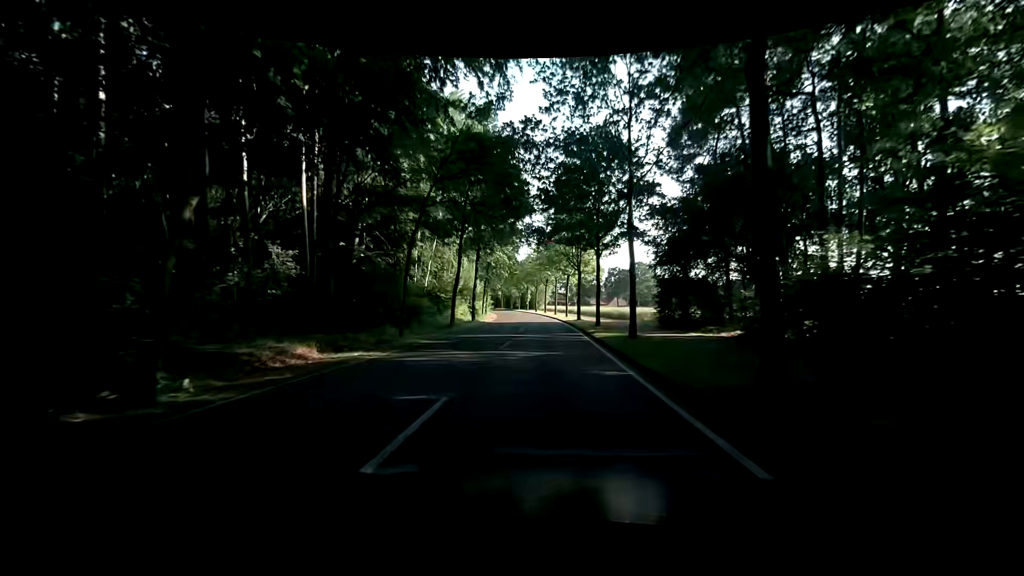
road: unclassified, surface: asphalt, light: Day
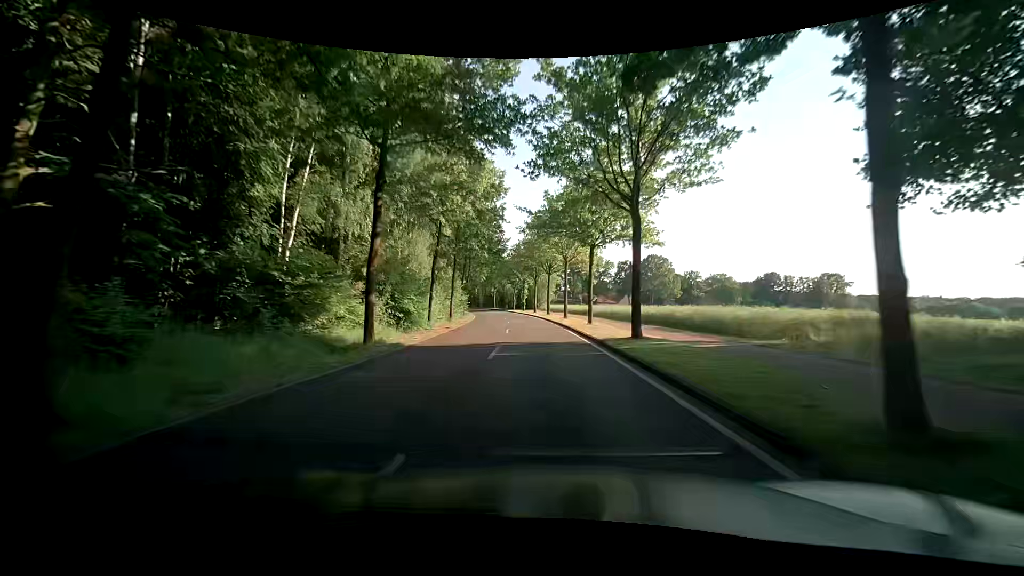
(+0.1, +26.4) m; +2°
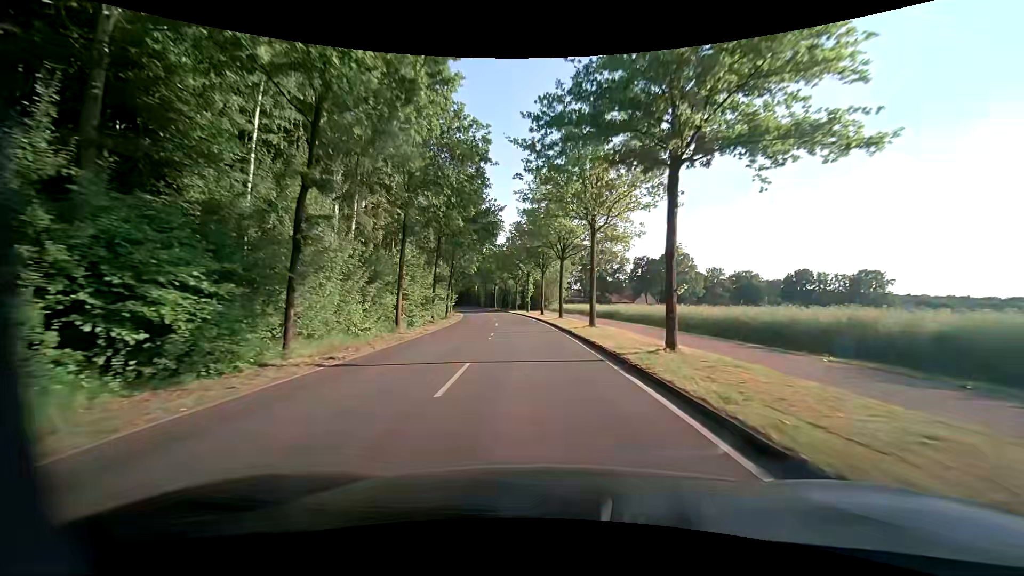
(-0.5, +16.8) m; -4°
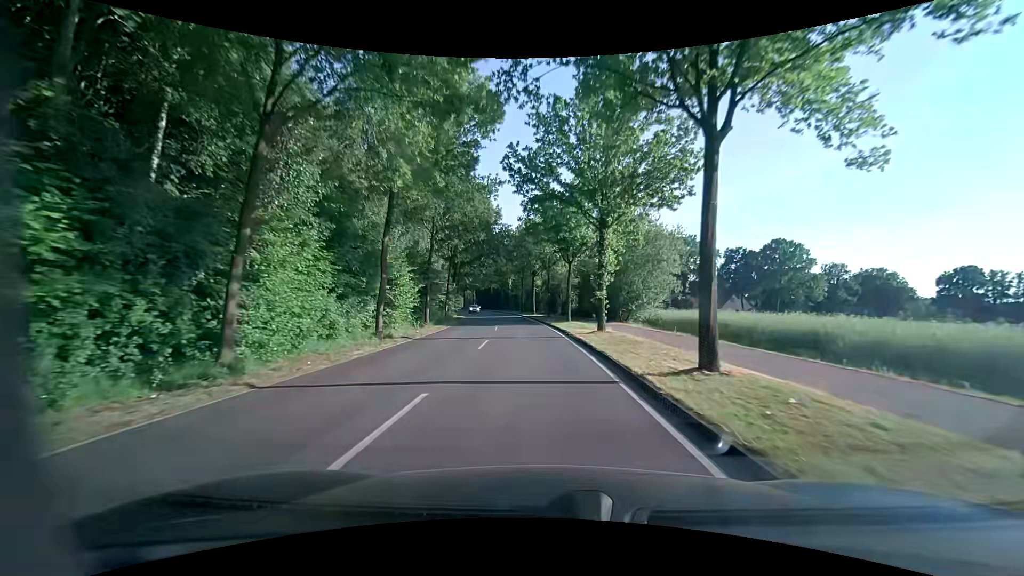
(-1.0, +39.0) m; -5°
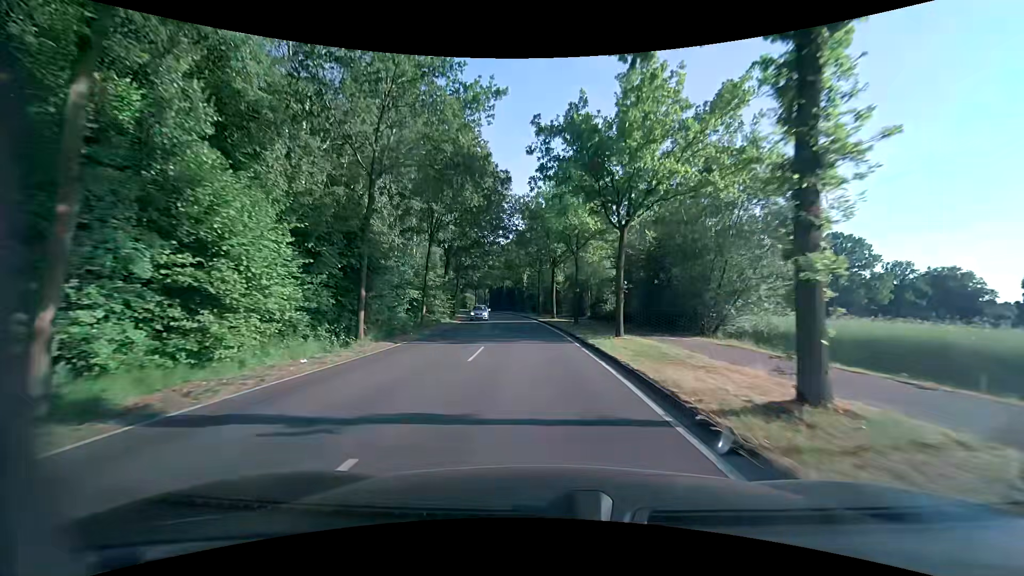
(-0.3, +15.0) m; -2°
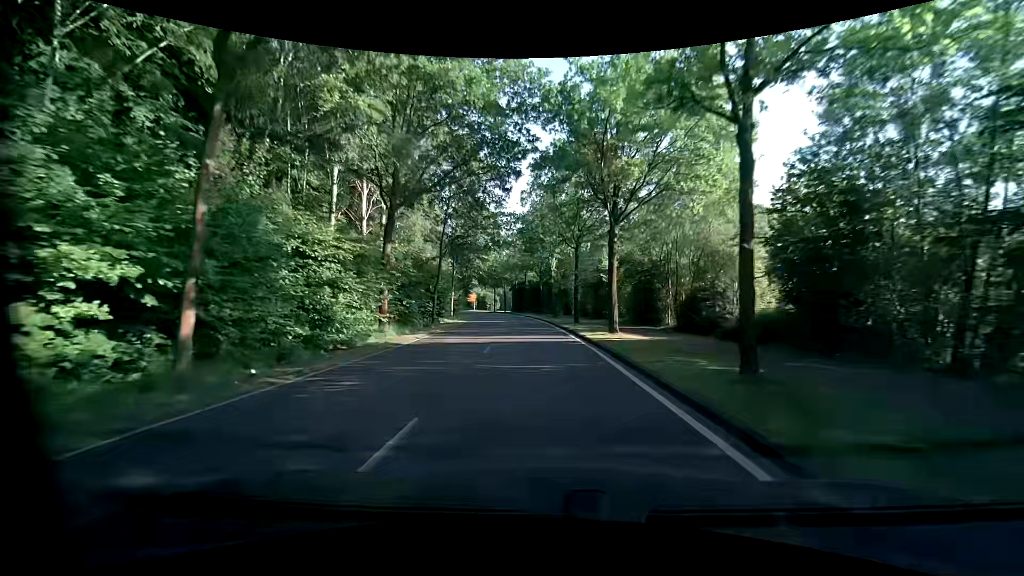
(-1.0, +22.1) m; -4°
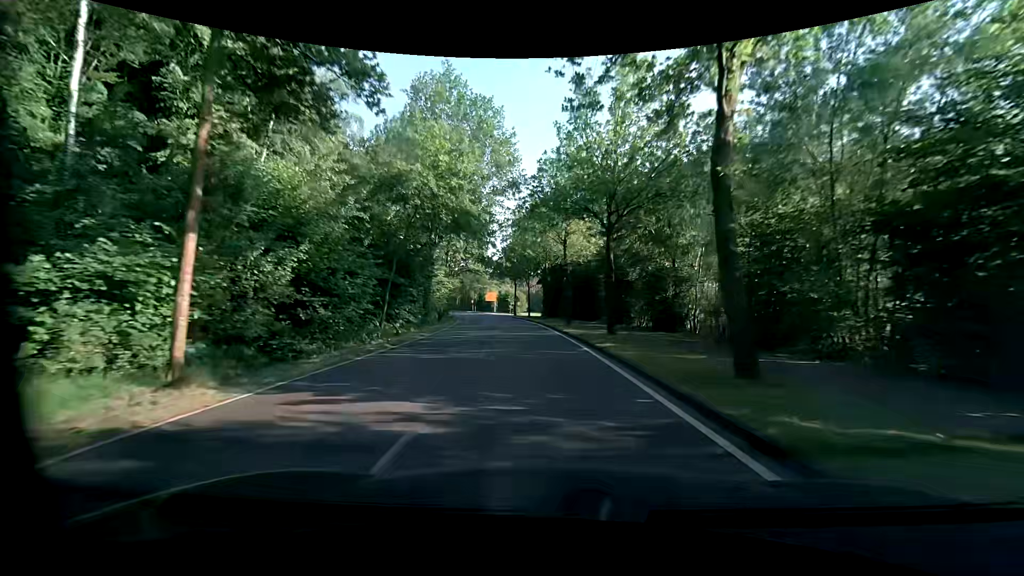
(-1.6, +36.2) m; -4°
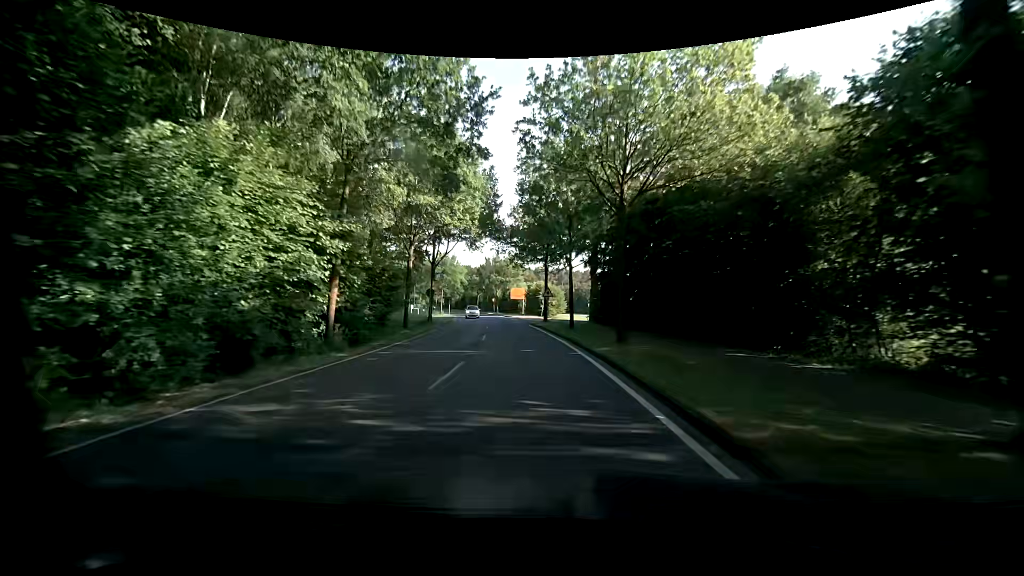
(-0.9, +28.8) m; -4°
(0, +10) (-1, +20) (-2, +30) (-3, +40) (-4, +50) (-6, +60) (-7, +70) (-9, +79) (-11, +89) (-14, +99) m
